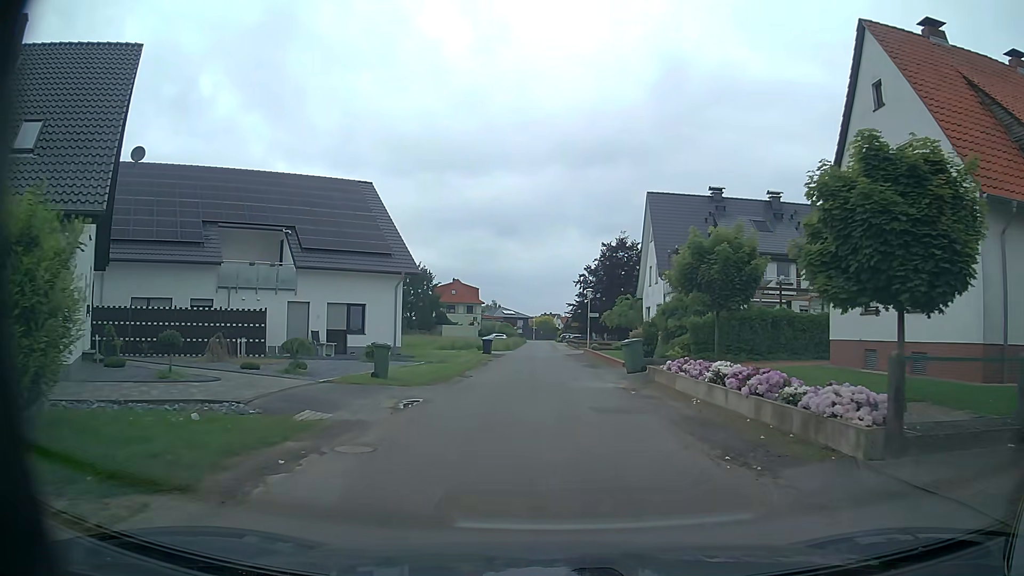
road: residential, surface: asphalt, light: Day
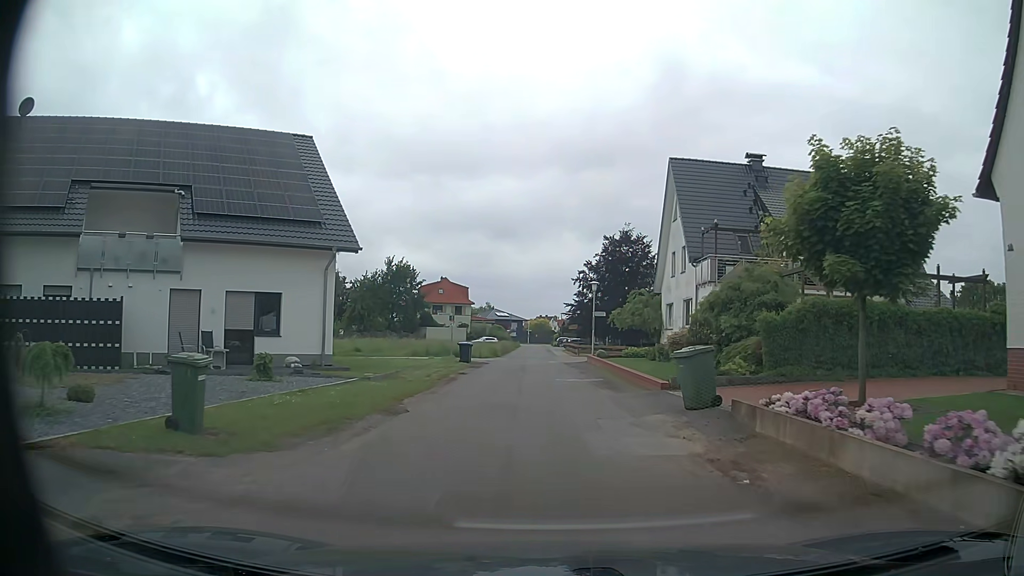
(-0.1, +9.8) m; 0°
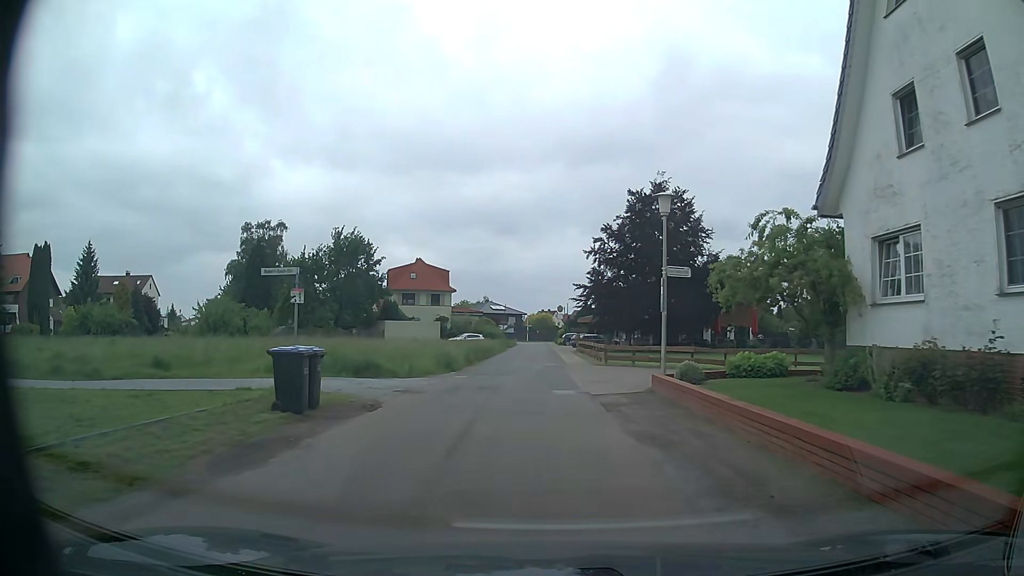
(0.0, +24.5) m; 0°
(0, +10) (-1, +20) (-1, +30) (-1, +40) (-1, +50) (-1, +60) (-2, +70) (-2, +80) (-2, +90) (-2, +100) m
